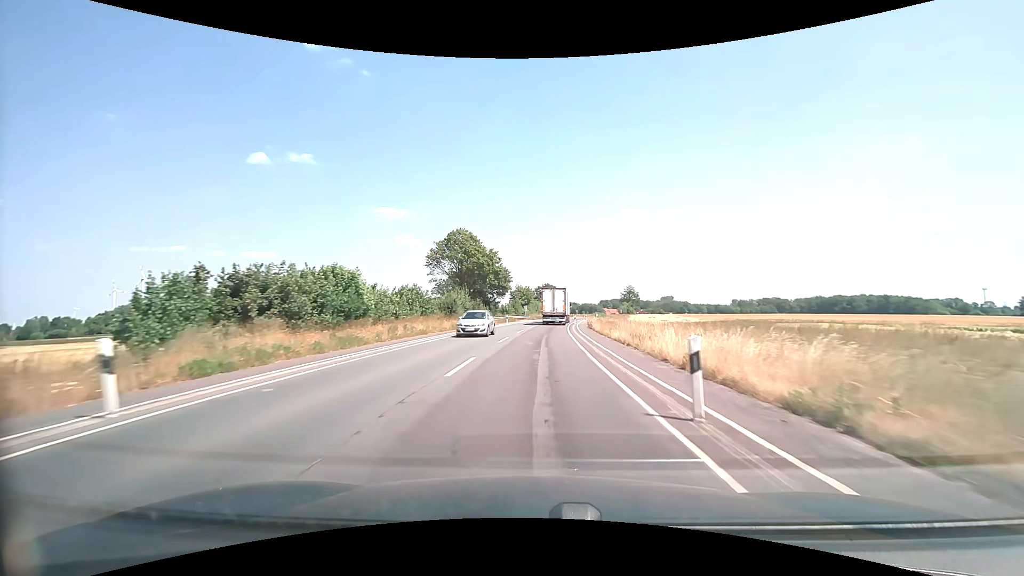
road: secondary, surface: asphalt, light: Day
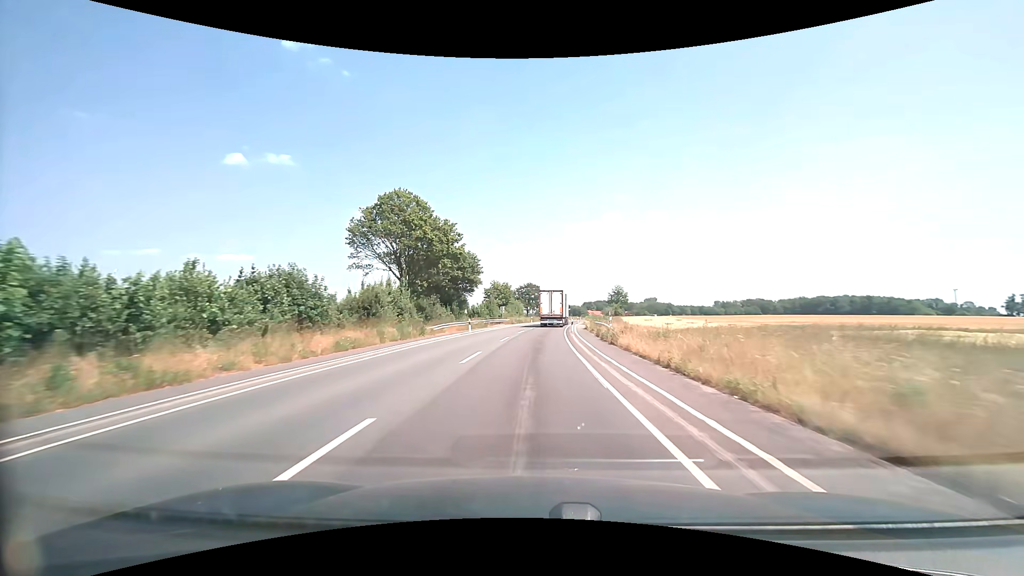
(+0.4, +20.3) m; +2°
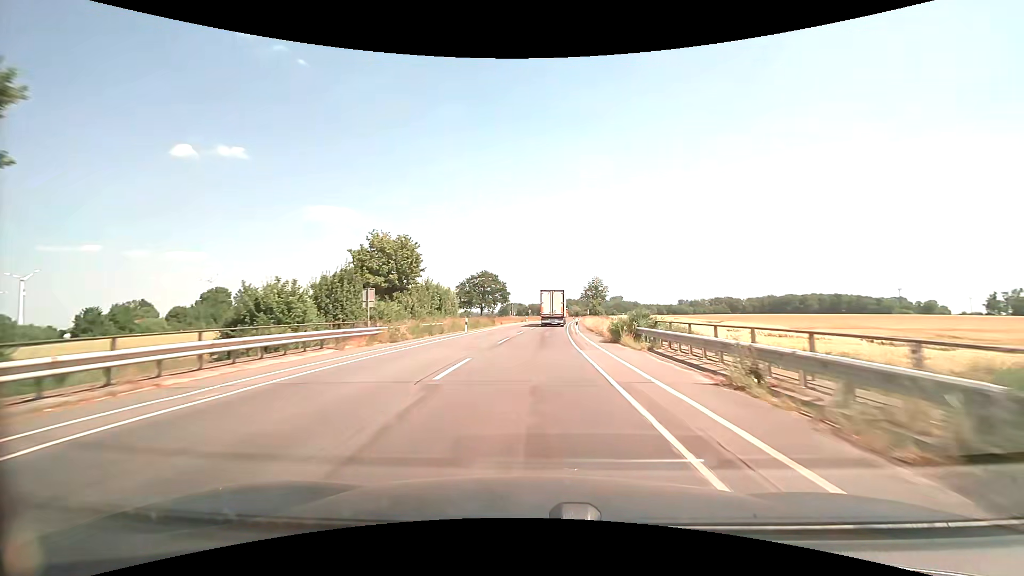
(+1.6, +50.7) m; +4°
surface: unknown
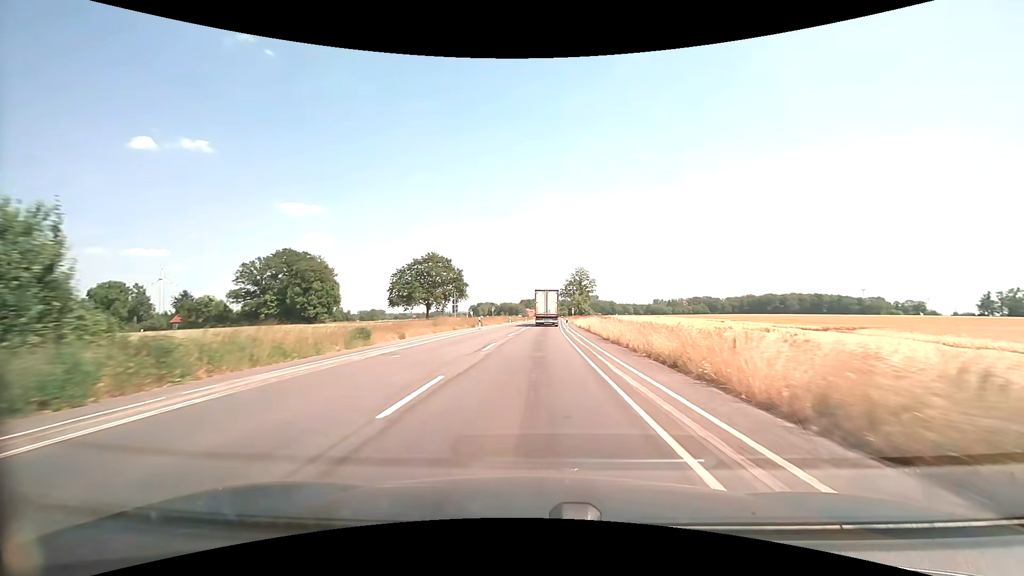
(+1.3, +40.9) m; +3°
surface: asphalt
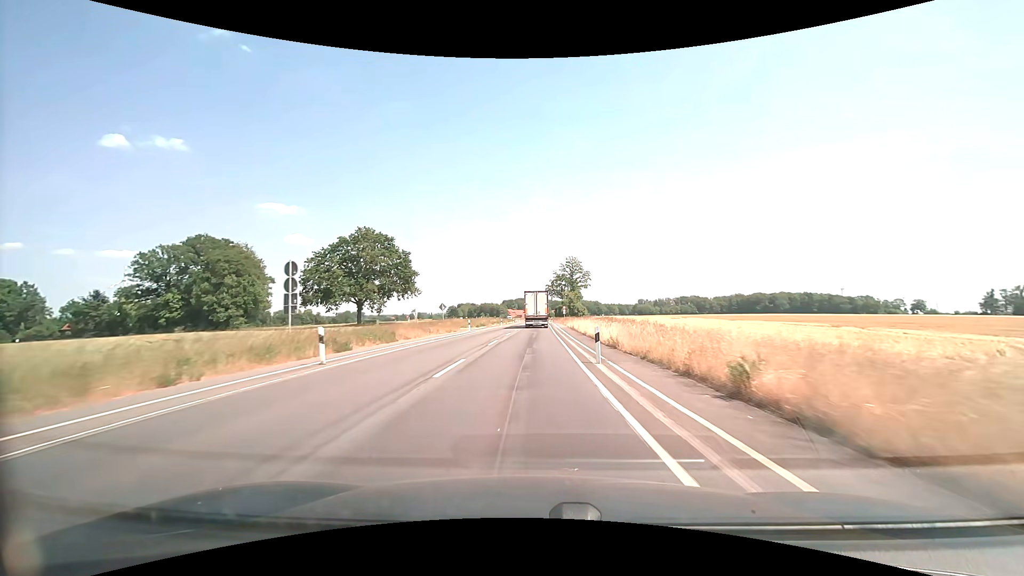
(+0.6, +31.3) m; +2°
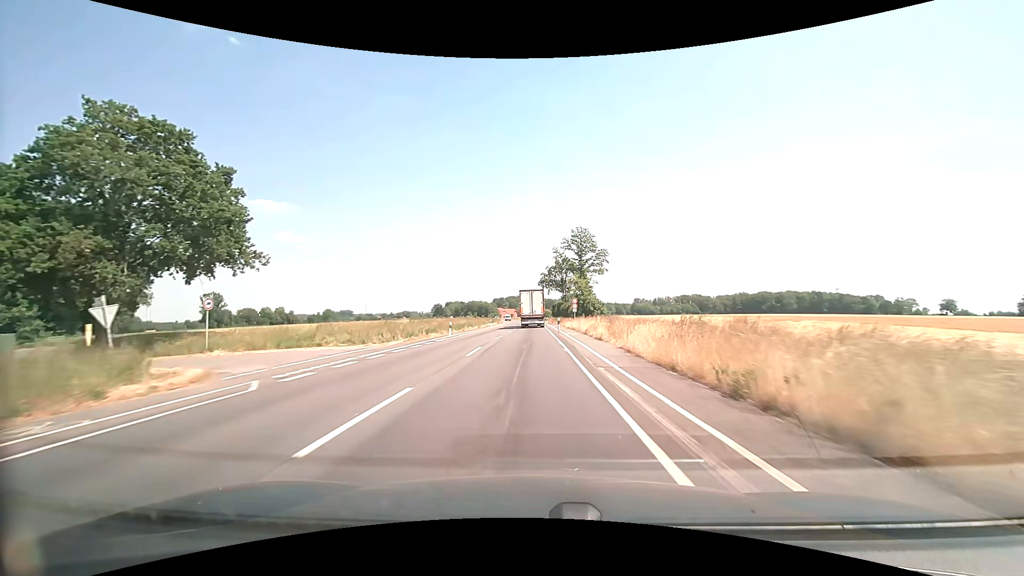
(+0.4, +42.1) m; +1°
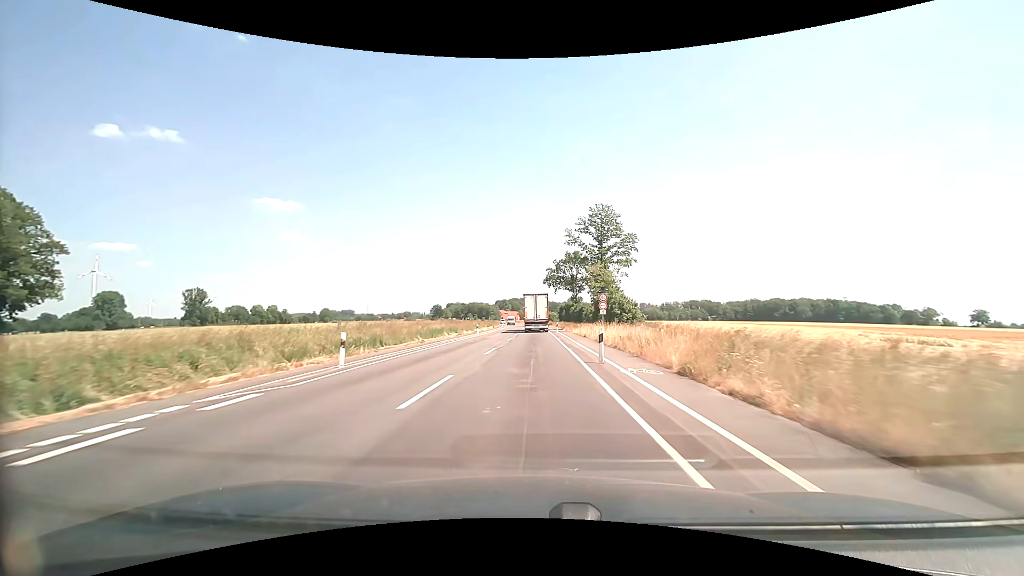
(-0.1, +21.1) m; 0°
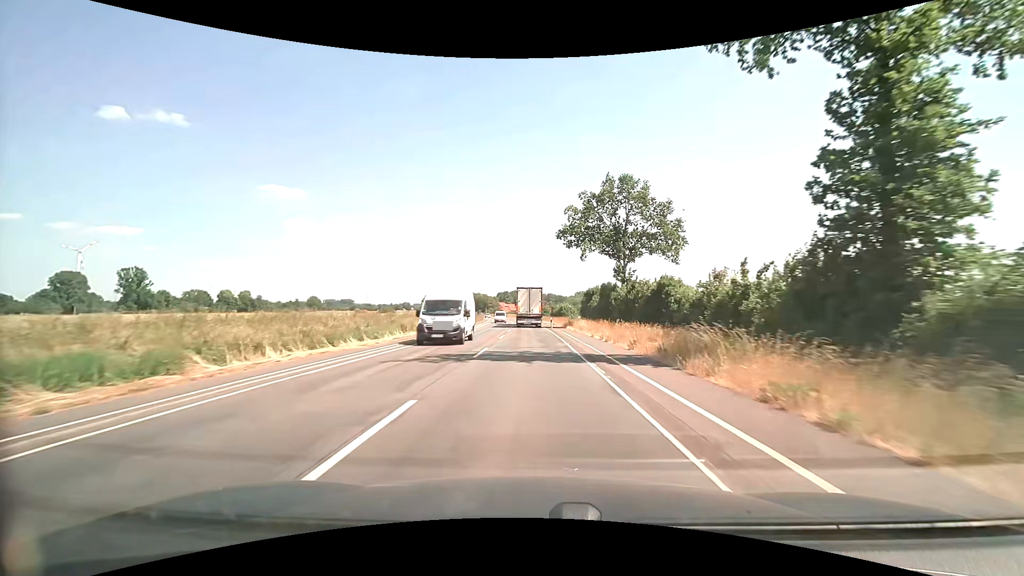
(+0.2, +53.3) m; 0°
(0, +10) (0, +20) (0, +30) (-1, +40) (-1, +50) (-1, +60) (-1, +70) (-2, +80) (-3, +90) (-3, +100) m
